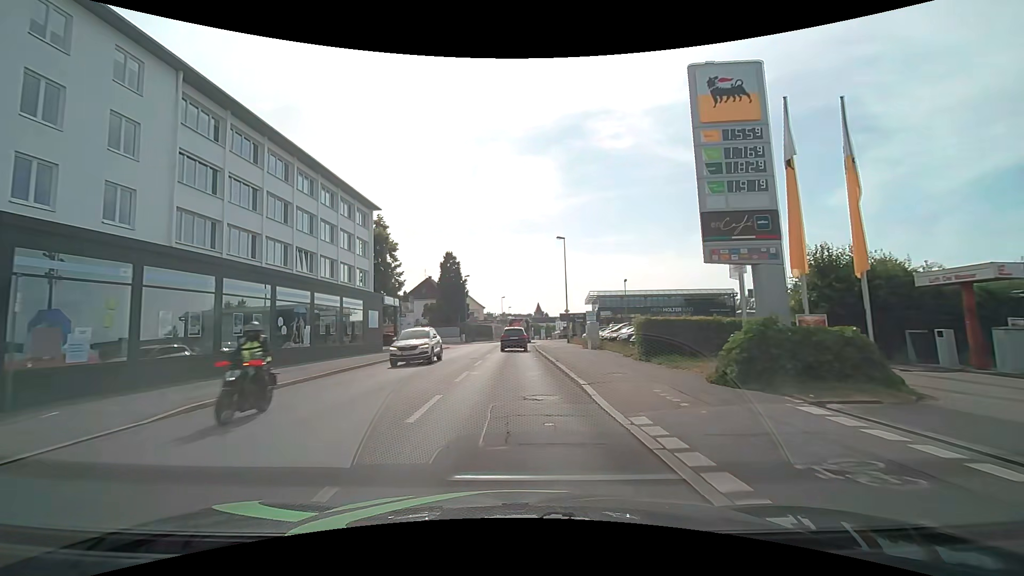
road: tertiary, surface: asphalt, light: Day
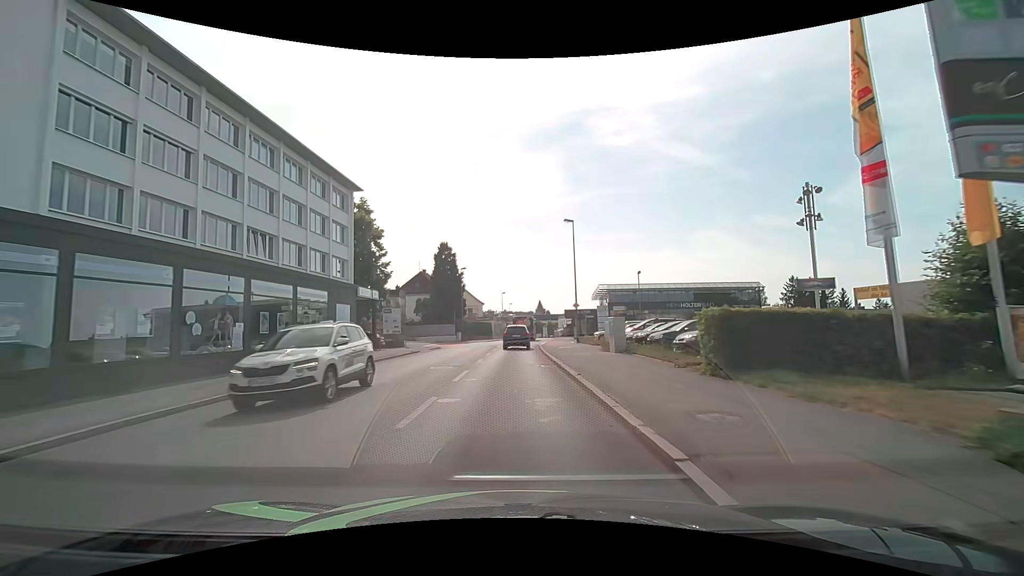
(0.0, +6.6) m; 0°
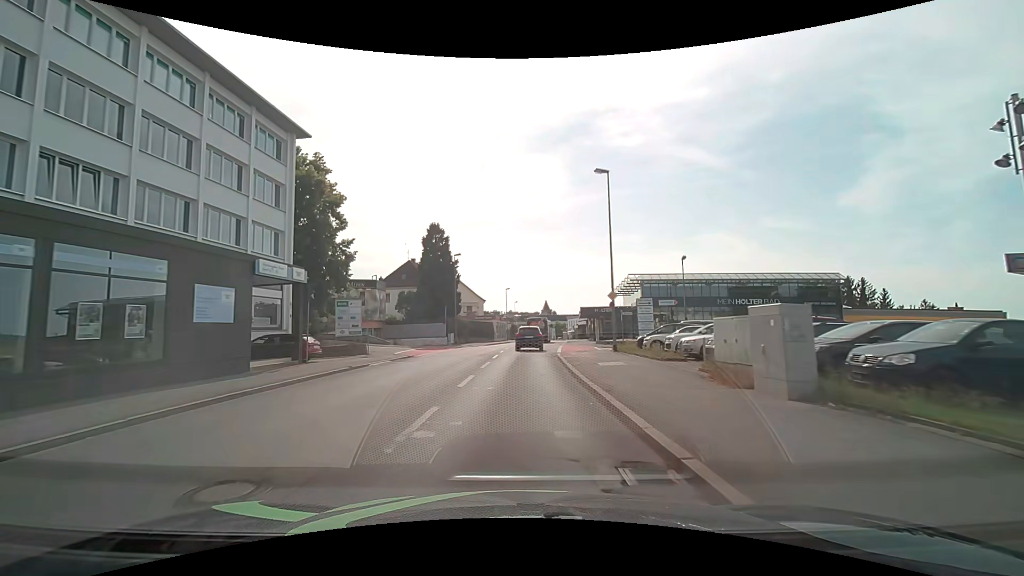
(-0.1, +13.4) m; -1°
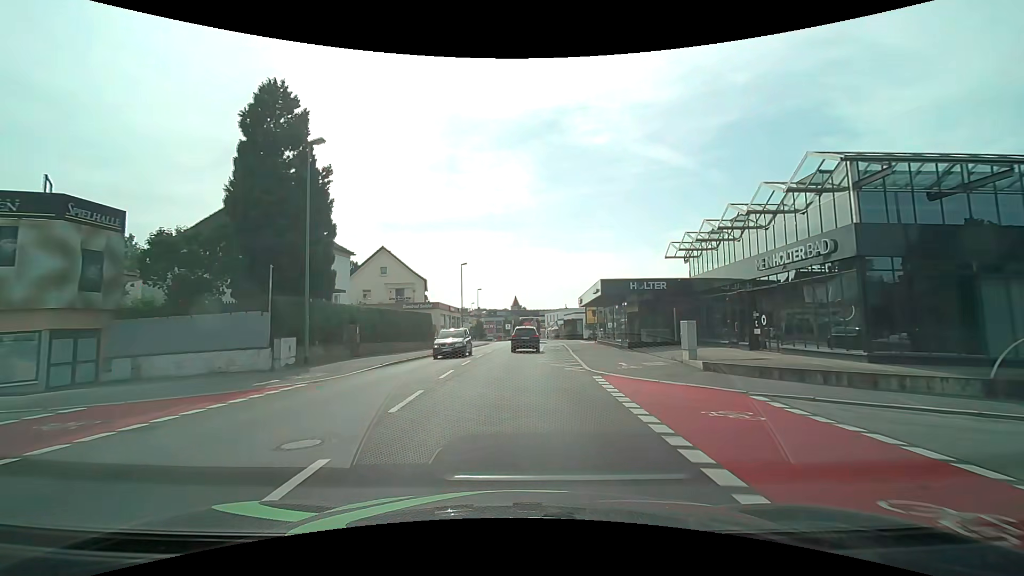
(+1.1, +33.5) m; +4°
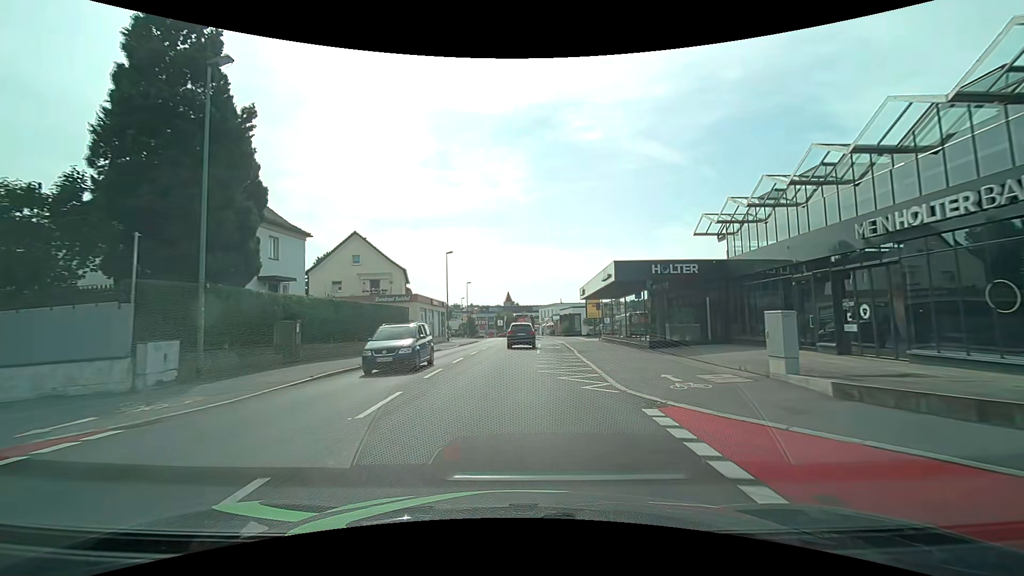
(0.0, +6.7) m; +1°
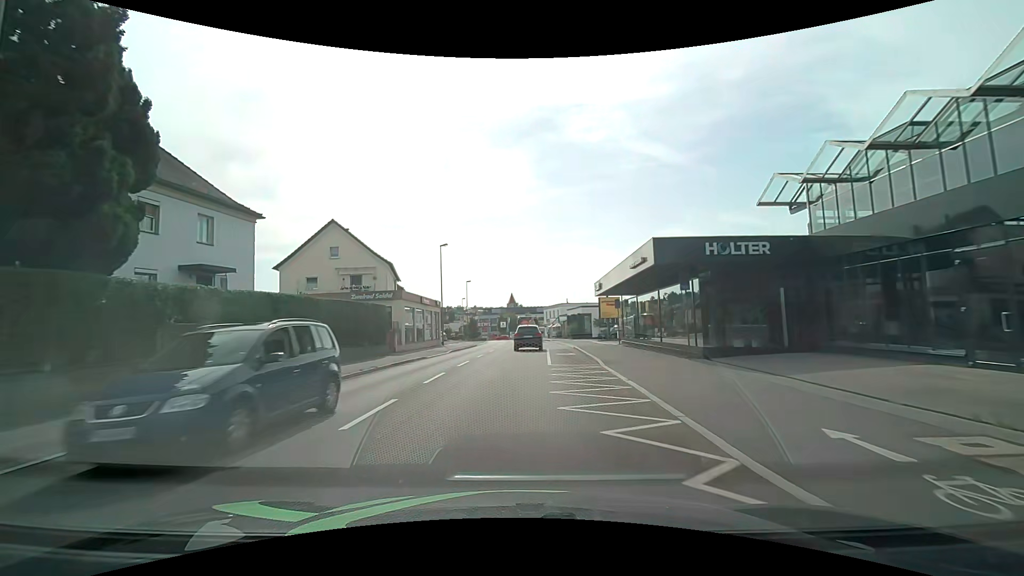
(0.0, +6.6) m; 0°
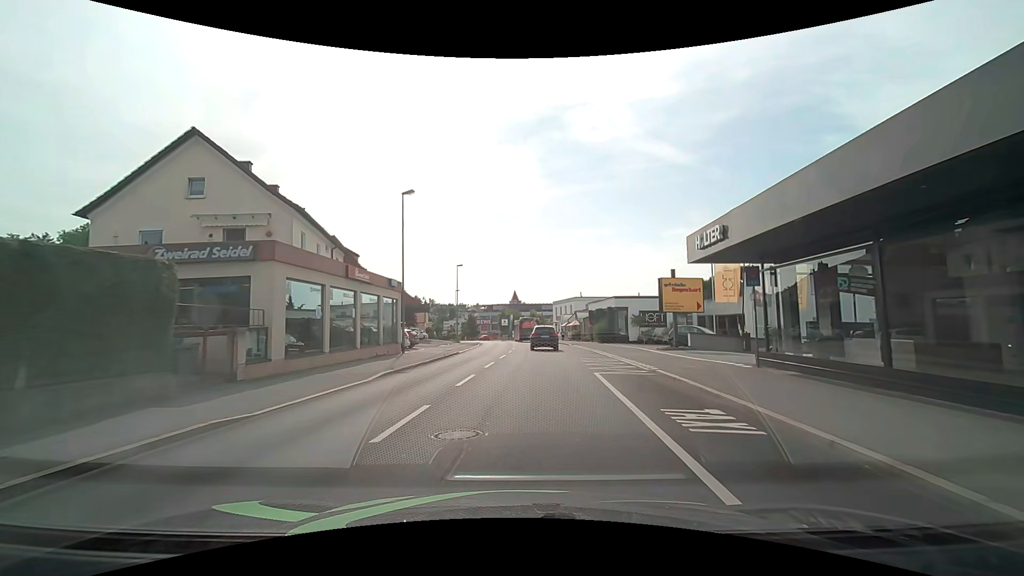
(-0.3, +18.8) m; 0°
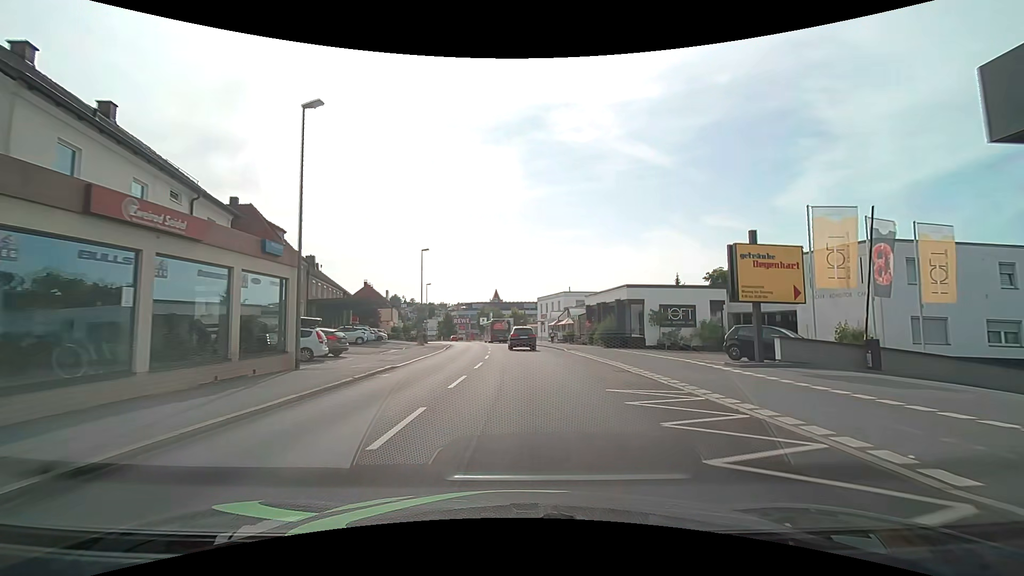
(+0.2, +12.3) m; +2°
(0, +10) (+1, +20) (+1, +30) (+1, +40) (0, +50) (-1, +60) (-2, +70) (-4, +80) (-6, +89) (-8, +99) m
